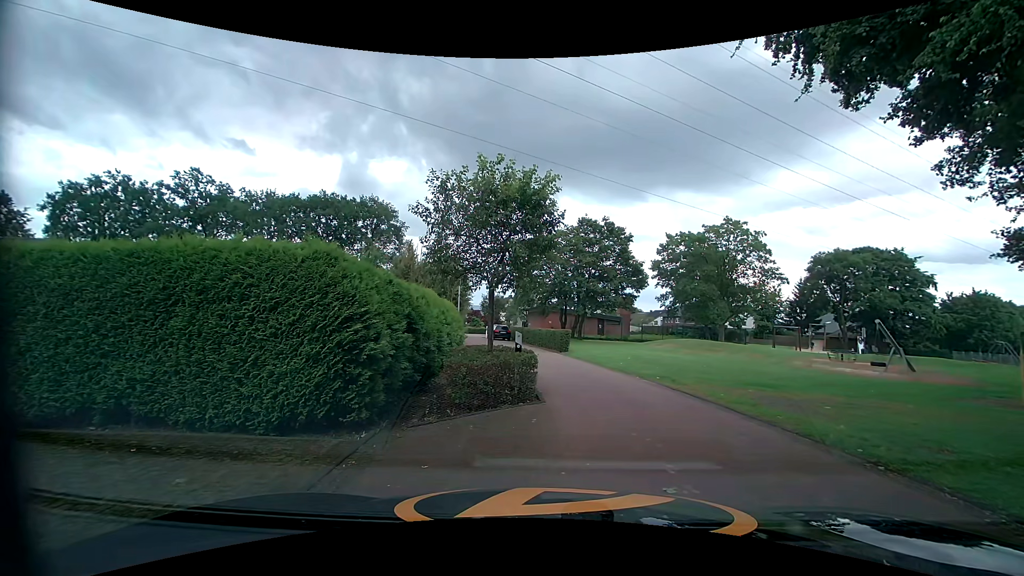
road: tertiary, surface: asphalt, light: Day
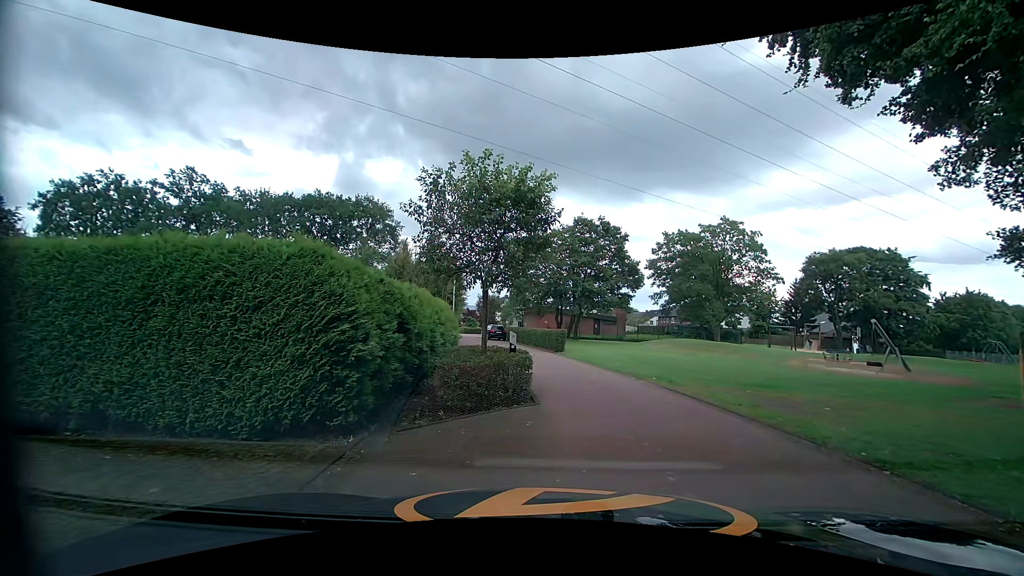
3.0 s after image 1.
(0.0, +0.2) m; 0°
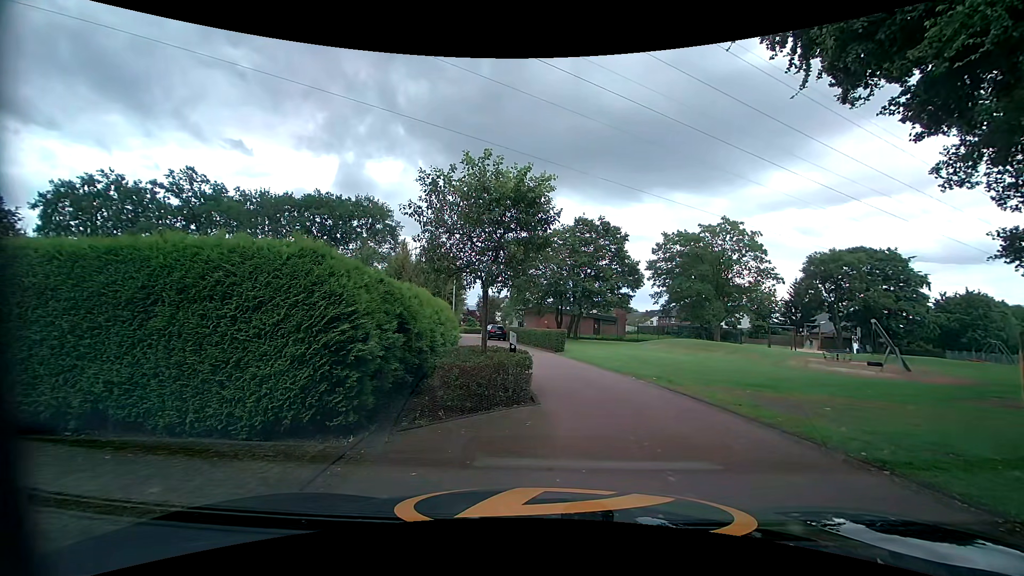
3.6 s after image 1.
(0.0, 0.0) m; 0°
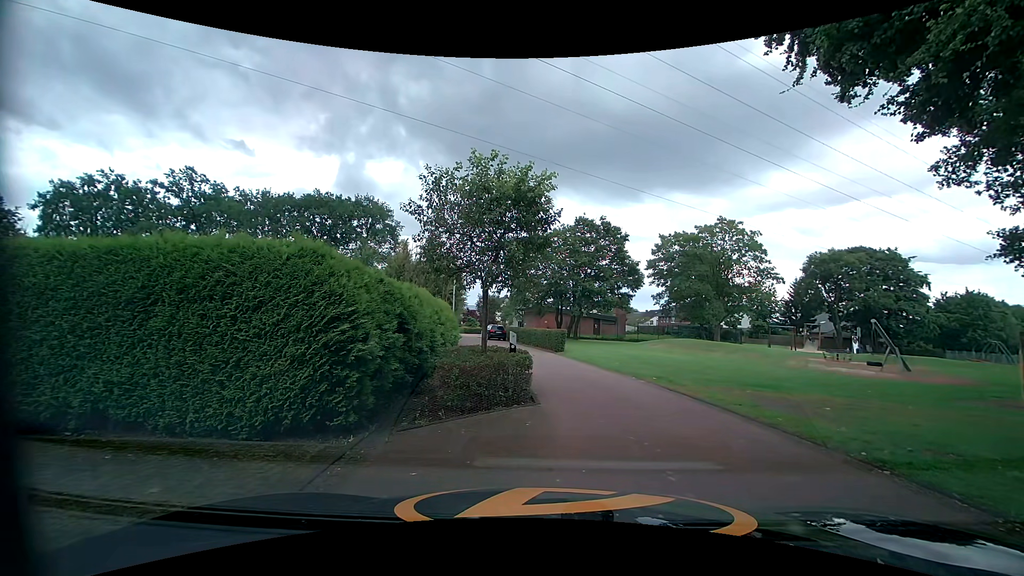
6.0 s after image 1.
(0.0, 0.0) m; 0°
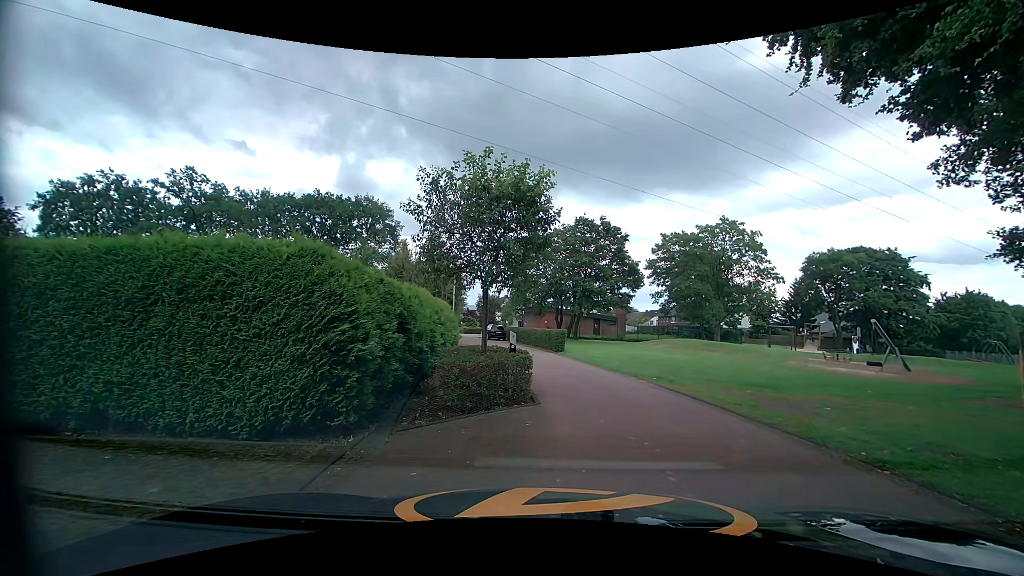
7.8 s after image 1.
(0.0, 0.0) m; 0°
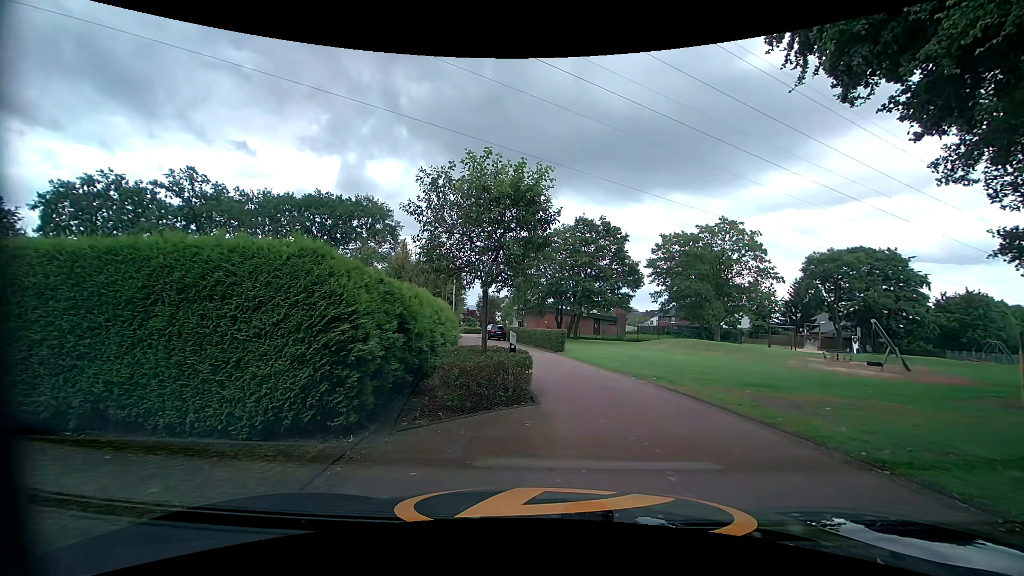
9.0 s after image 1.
(0.0, 0.0) m; 0°
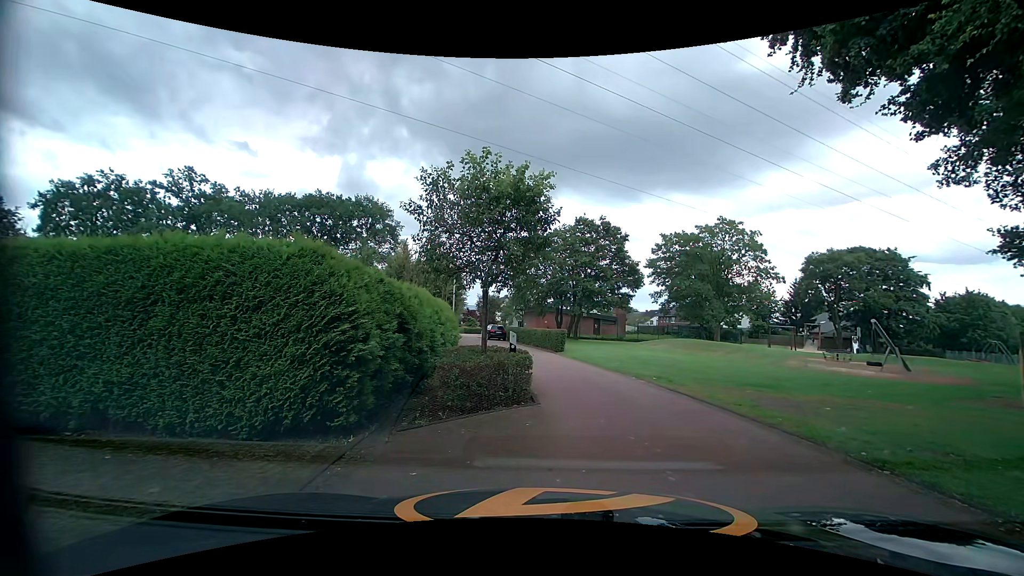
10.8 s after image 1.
(0.0, 0.0) m; 0°
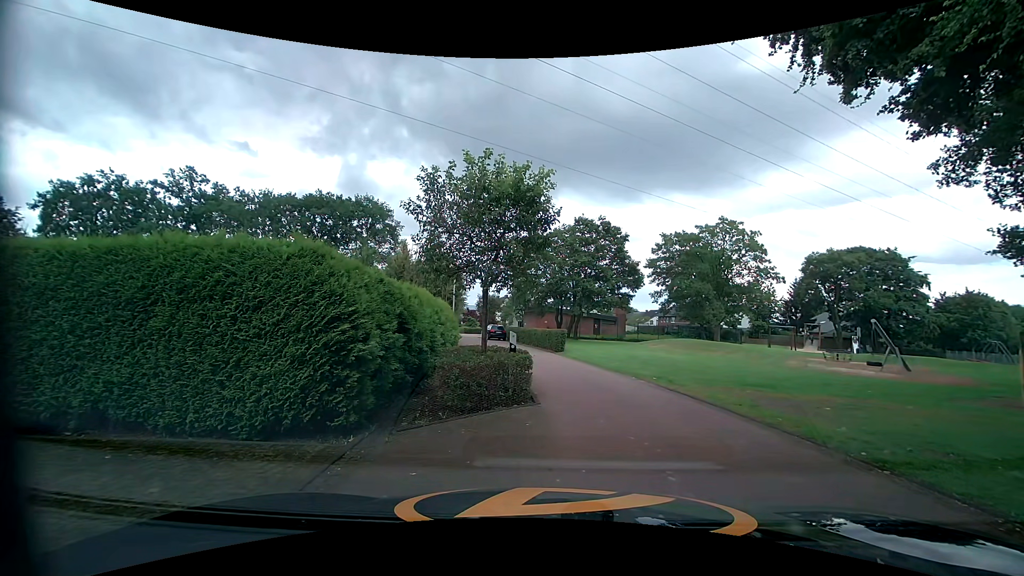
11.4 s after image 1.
(0.0, 0.0) m; 0°
